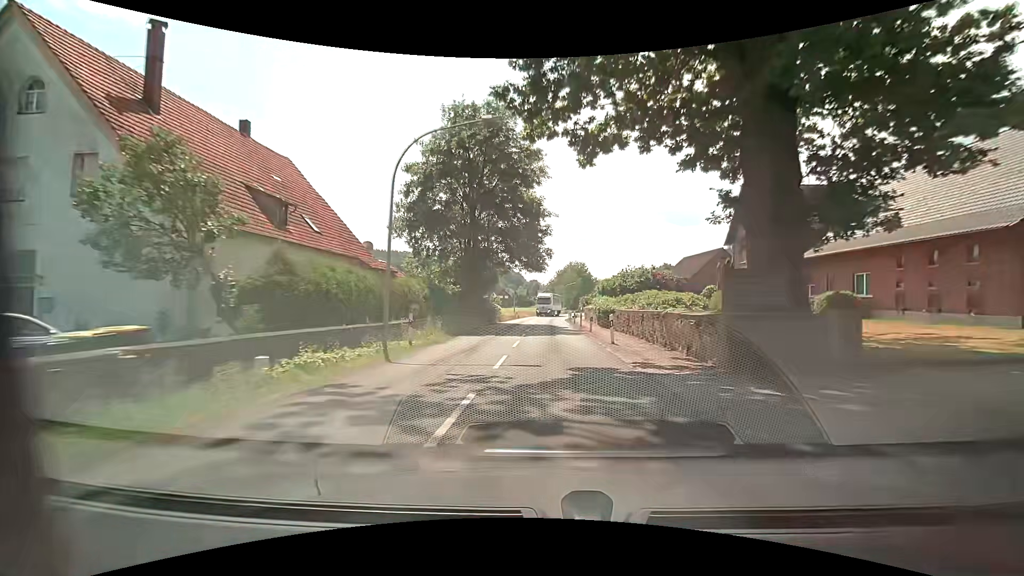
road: secondary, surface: asphalt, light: Day
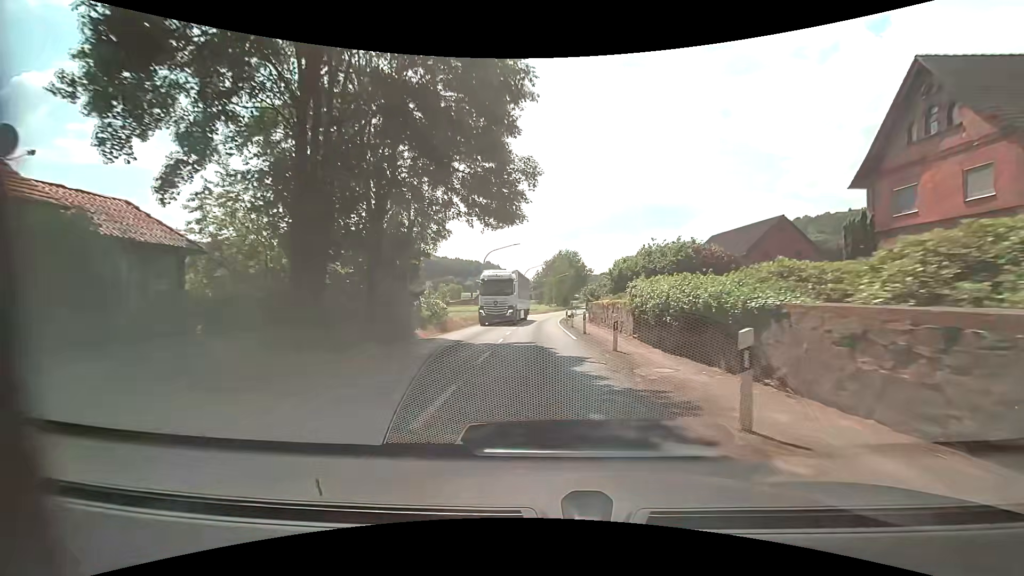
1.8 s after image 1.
(+0.2, +23.0) m; +1°
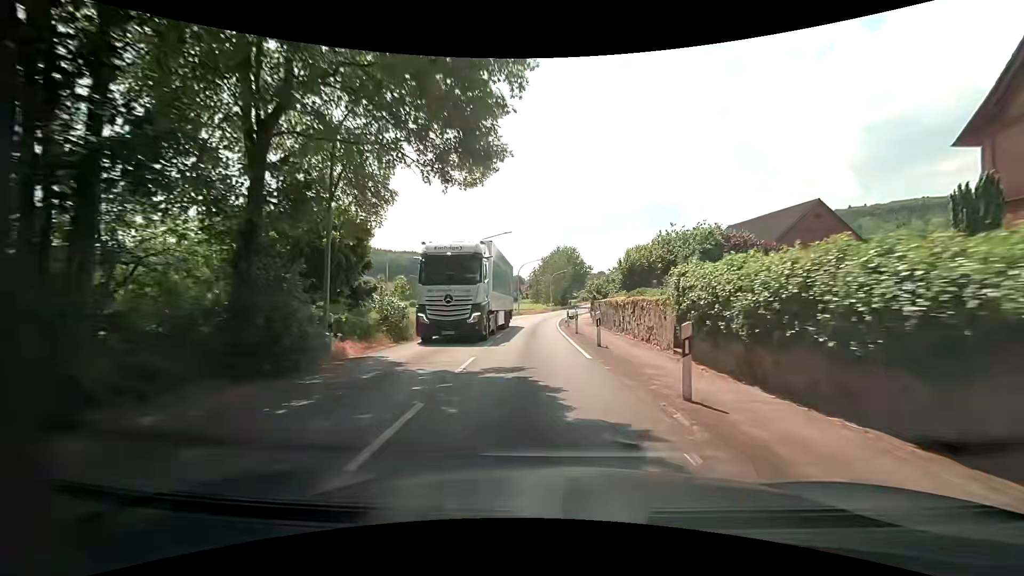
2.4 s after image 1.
(+0.1, +7.4) m; 0°
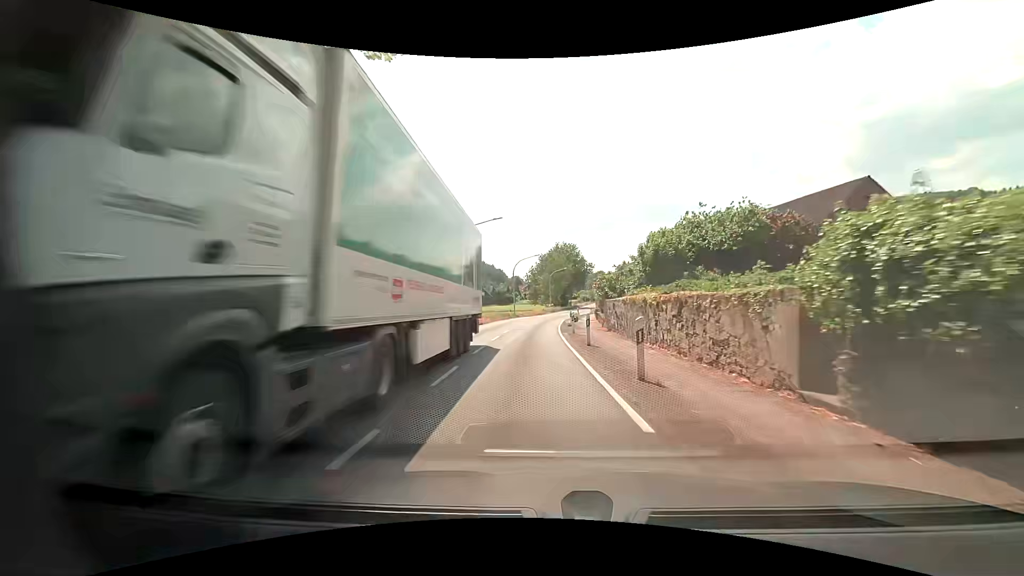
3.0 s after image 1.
(+0.1, +7.1) m; +1°
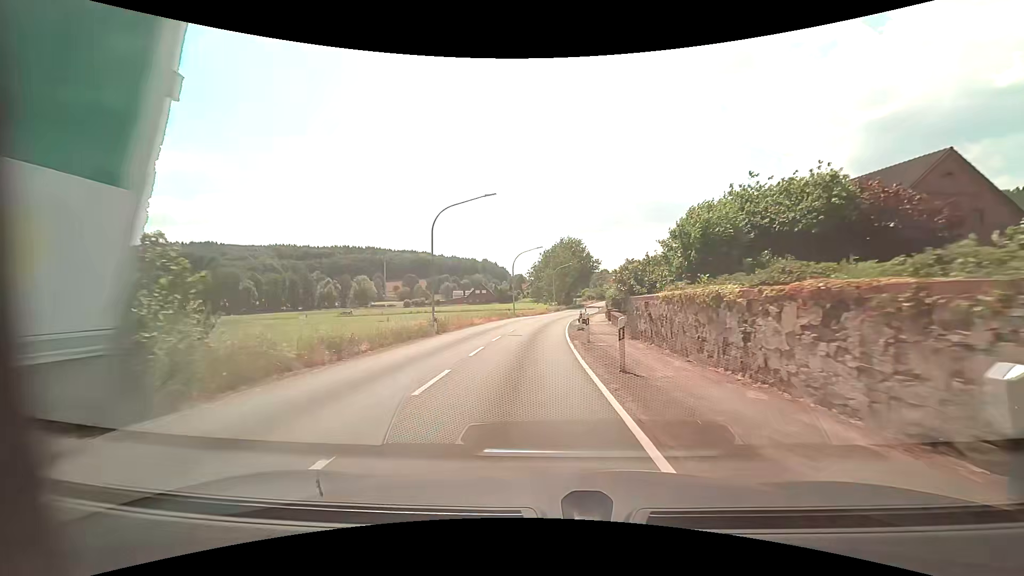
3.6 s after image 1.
(-0.1, +6.8) m; -1°
